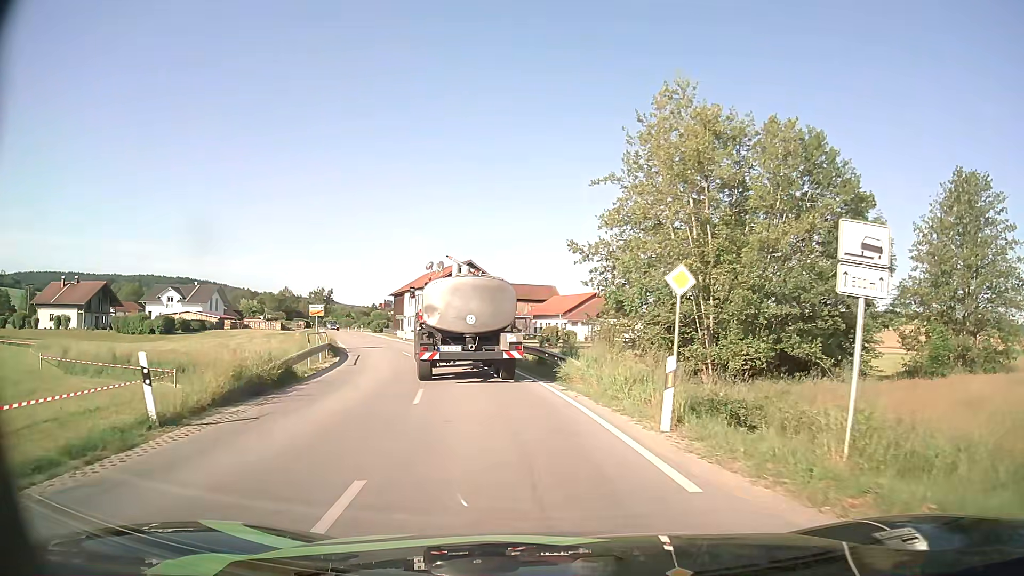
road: secondary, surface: asphalt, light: Day
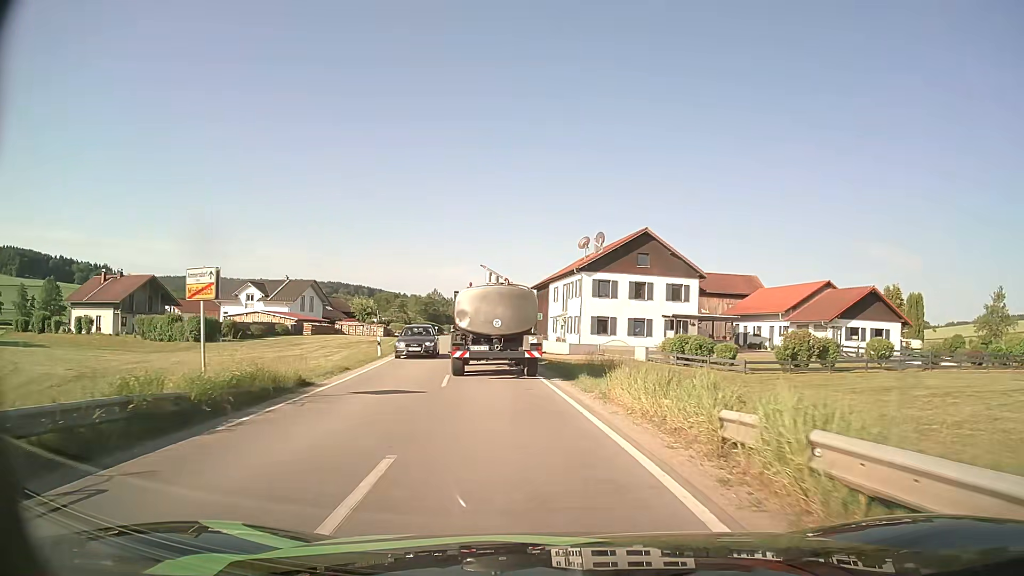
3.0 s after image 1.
(-3.7, +27.3) m; -13°
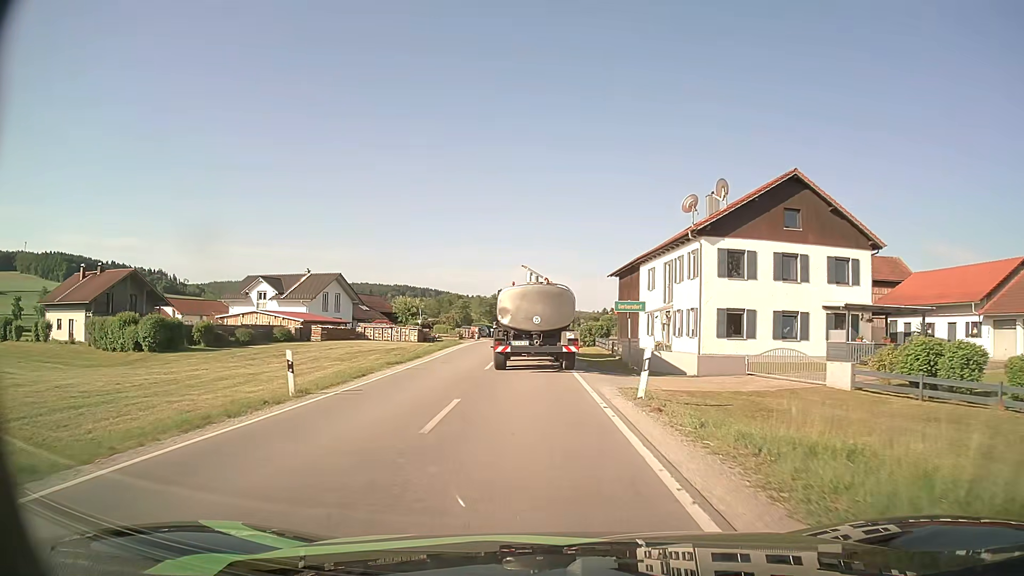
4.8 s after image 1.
(-1.3, +18.5) m; -7°
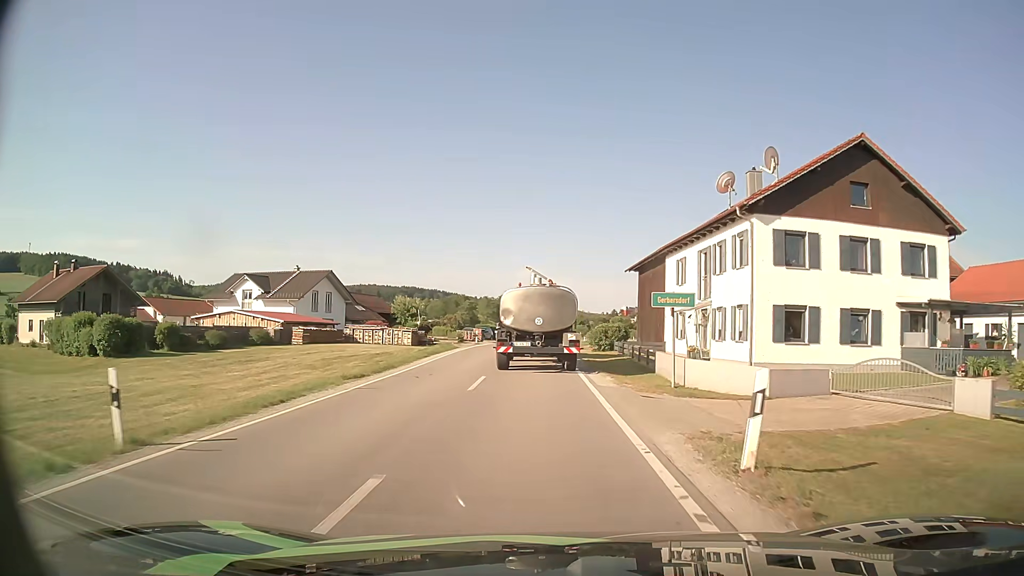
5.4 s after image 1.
(0.0, +6.5) m; -1°
